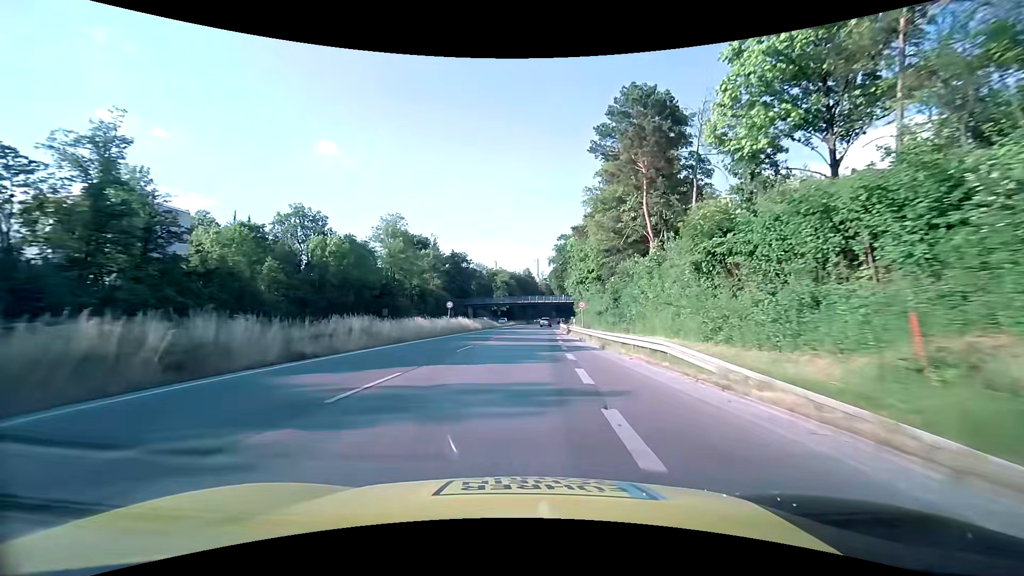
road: trunk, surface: asphalt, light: Day
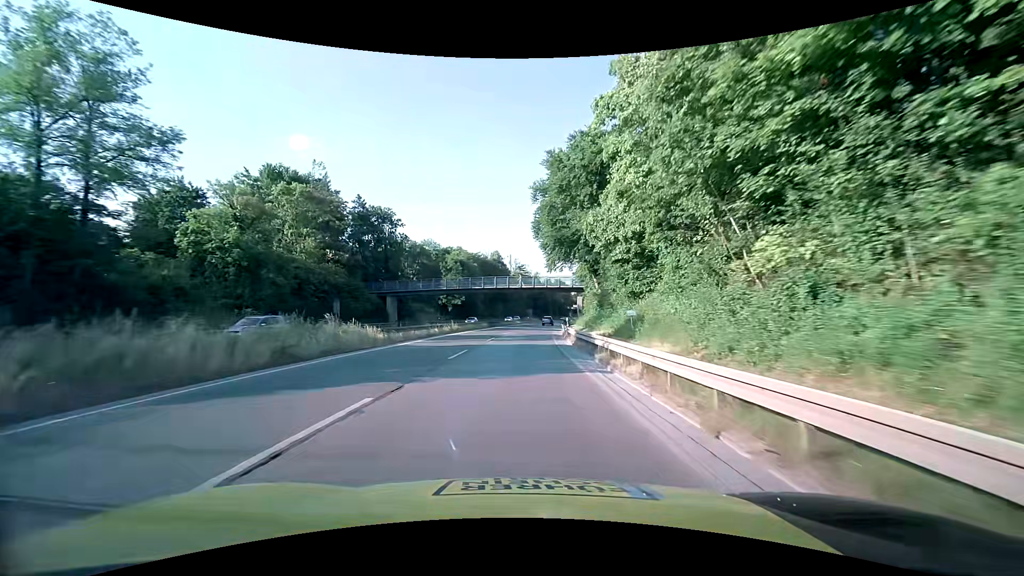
(+1.6, +52.1) m; +3°
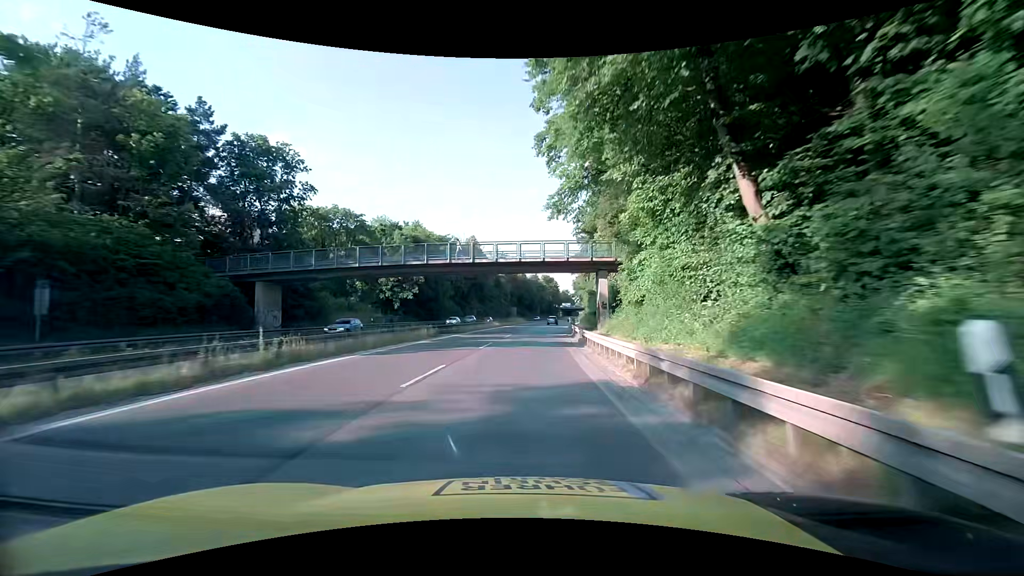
(+0.6, +30.2) m; +2°
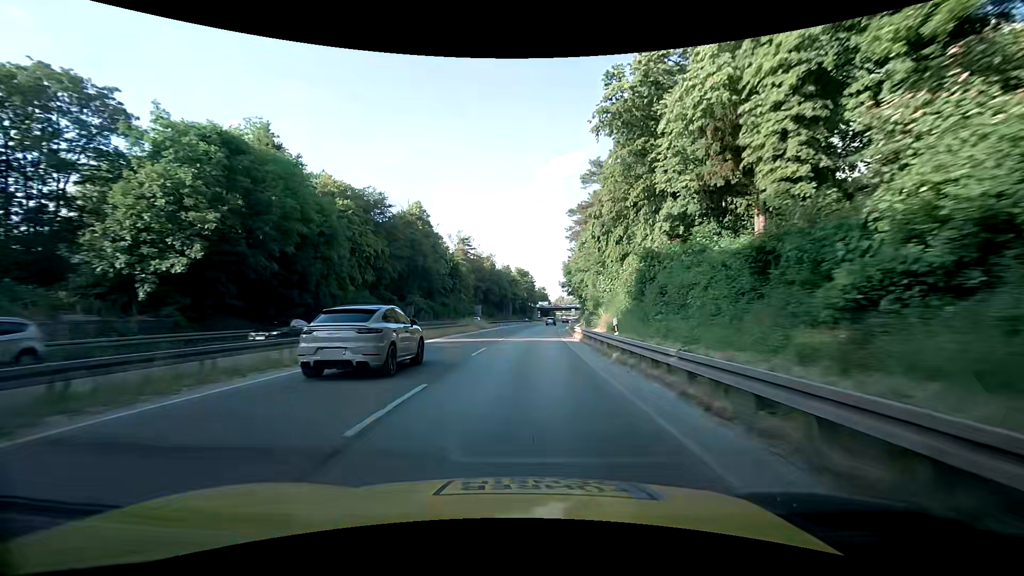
(+1.4, +39.9) m; +4°
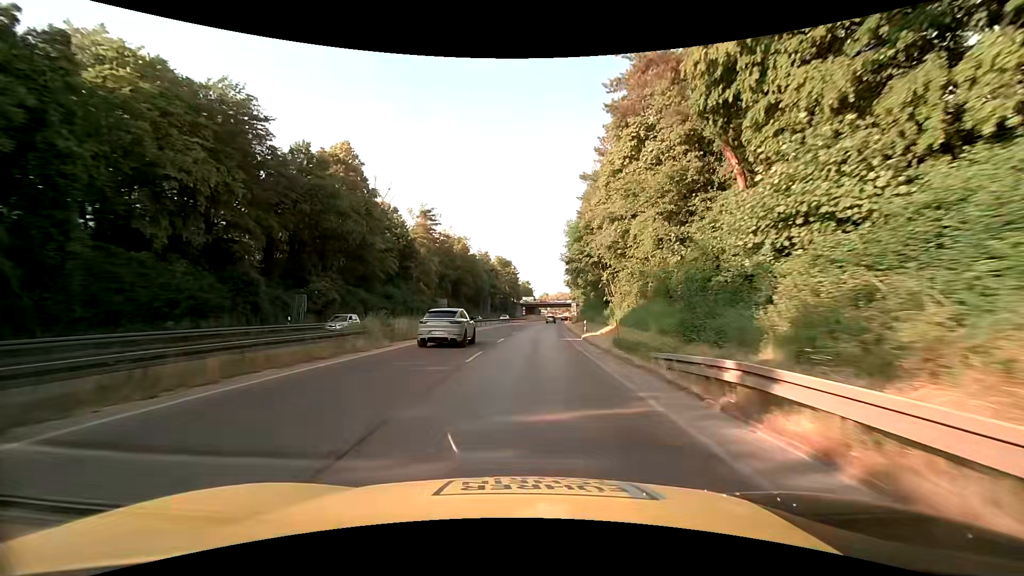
(0.0, +30.5) m; +1°
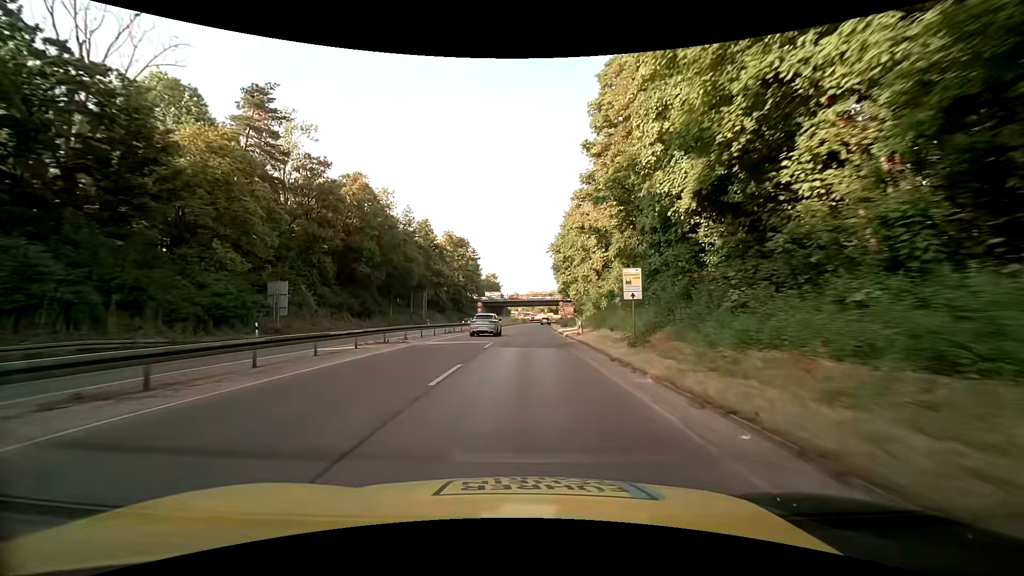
(+1.7, +51.7) m; +3°
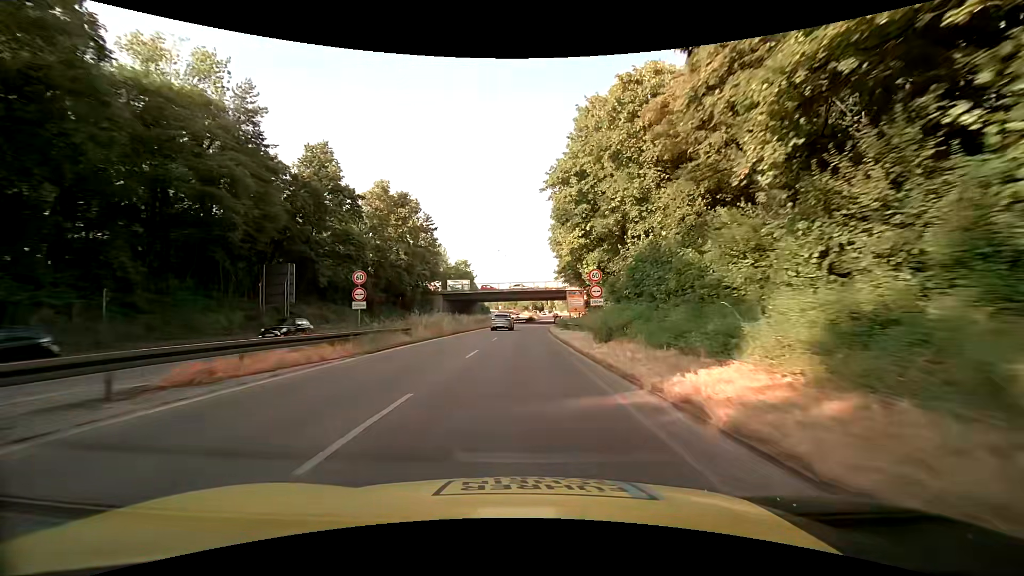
(+1.0, +41.3) m; +2°
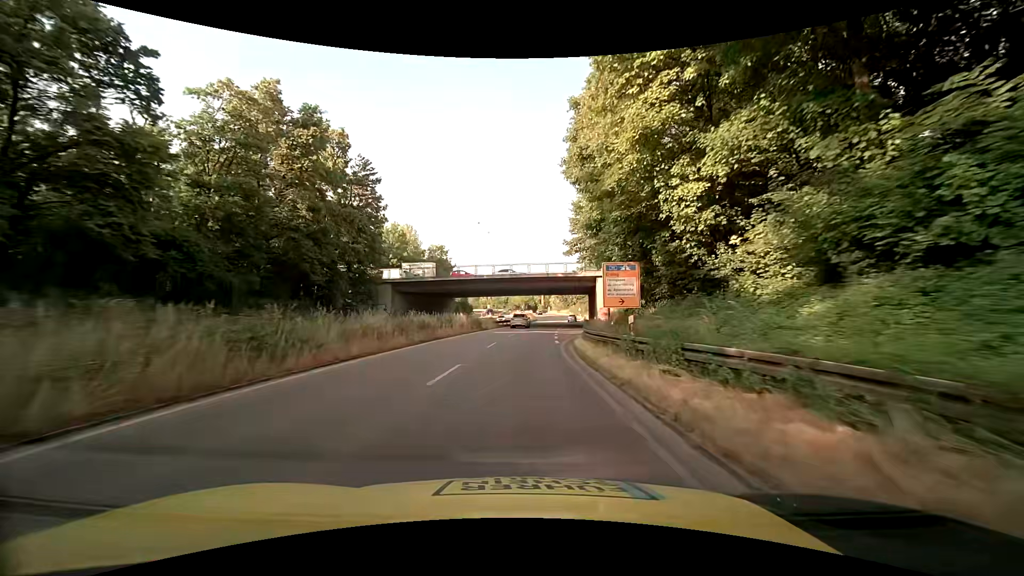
(+0.1, +30.7) m; +1°
